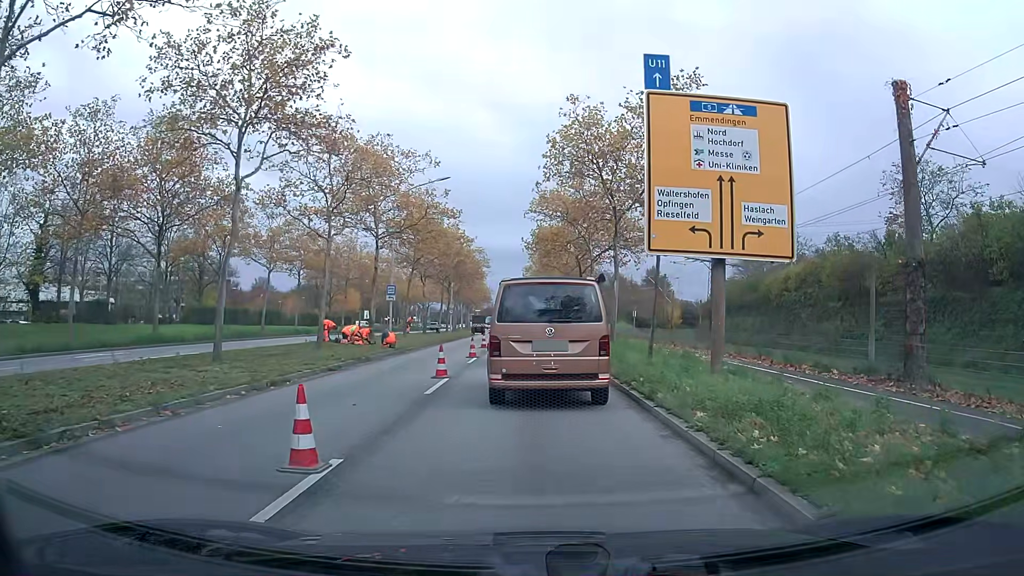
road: primary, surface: asphalt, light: Day
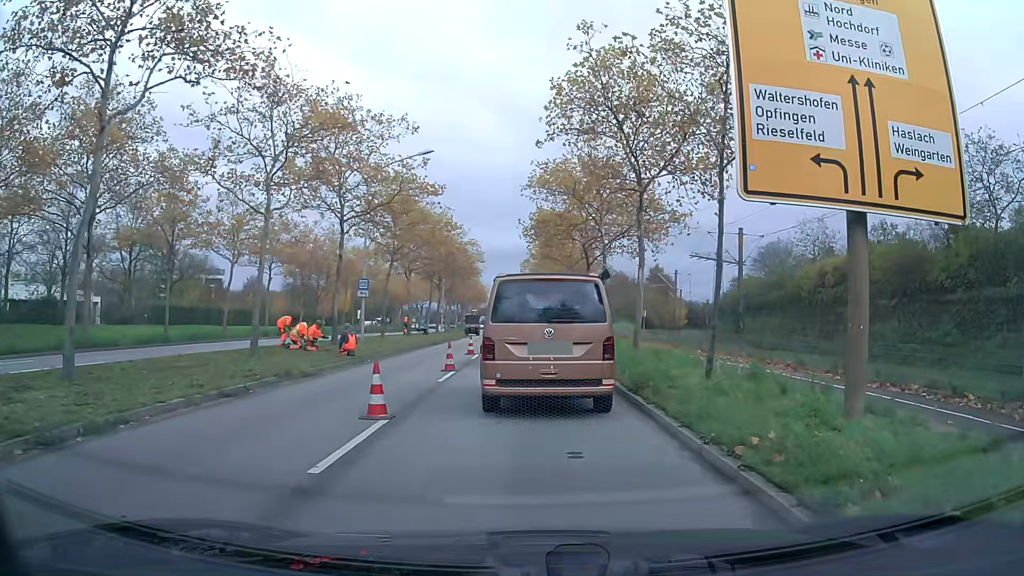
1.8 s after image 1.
(0.0, +6.5) m; 0°
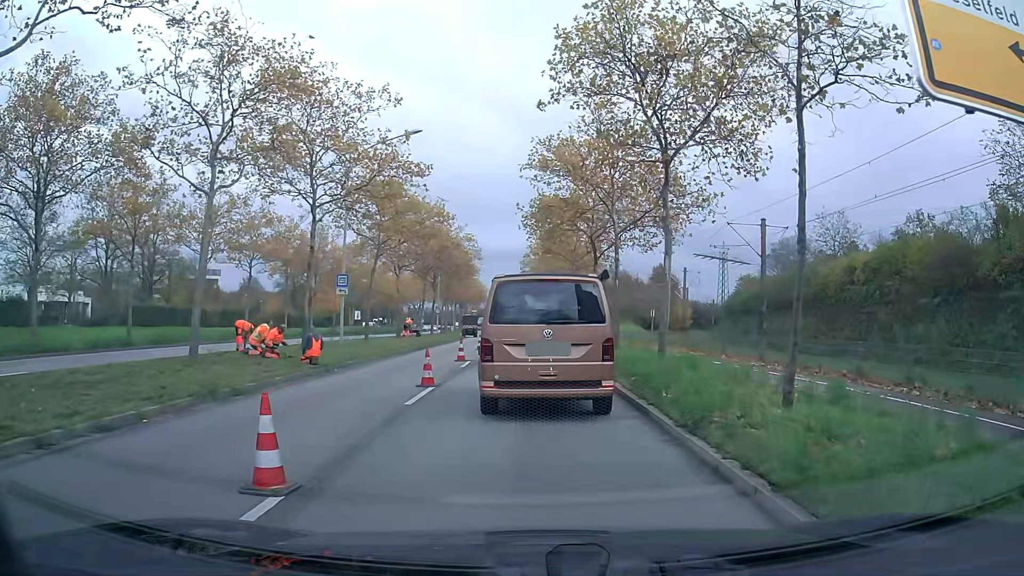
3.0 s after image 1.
(0.0, +4.0) m; 0°
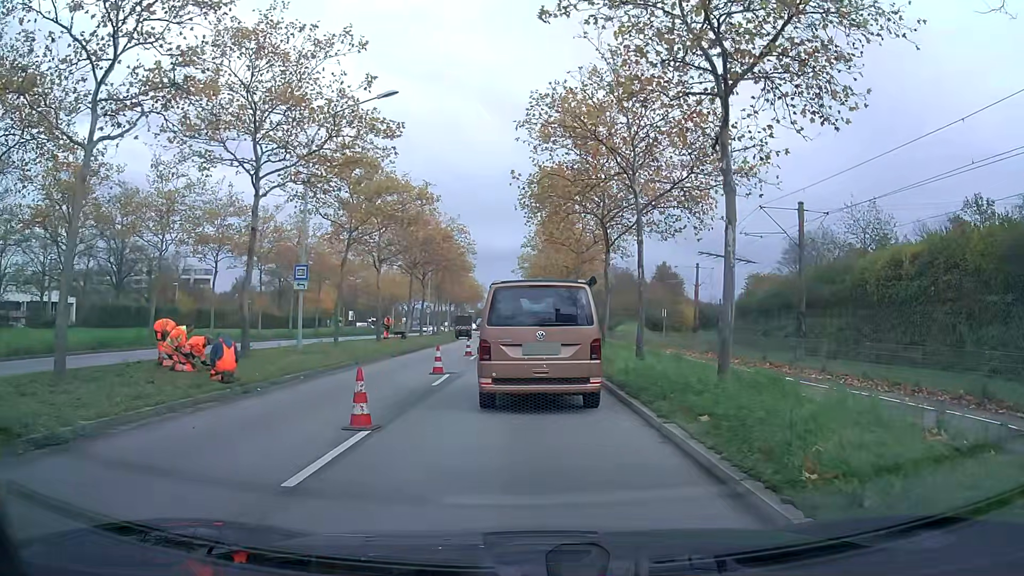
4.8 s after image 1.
(0.0, +5.5) m; 0°
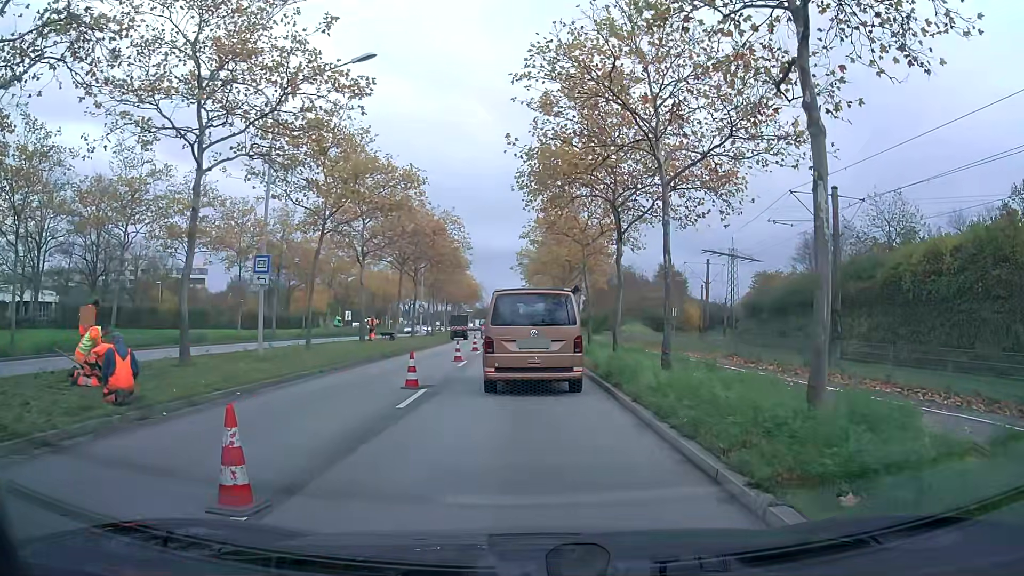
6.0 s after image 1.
(0.0, +3.9) m; 0°
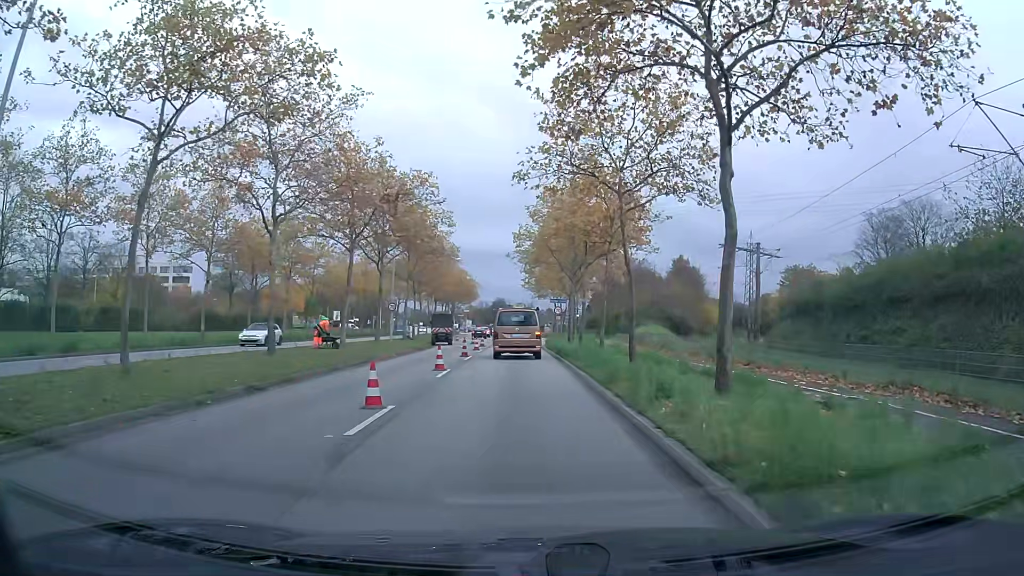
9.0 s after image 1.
(-0.1, +13.3) m; 0°
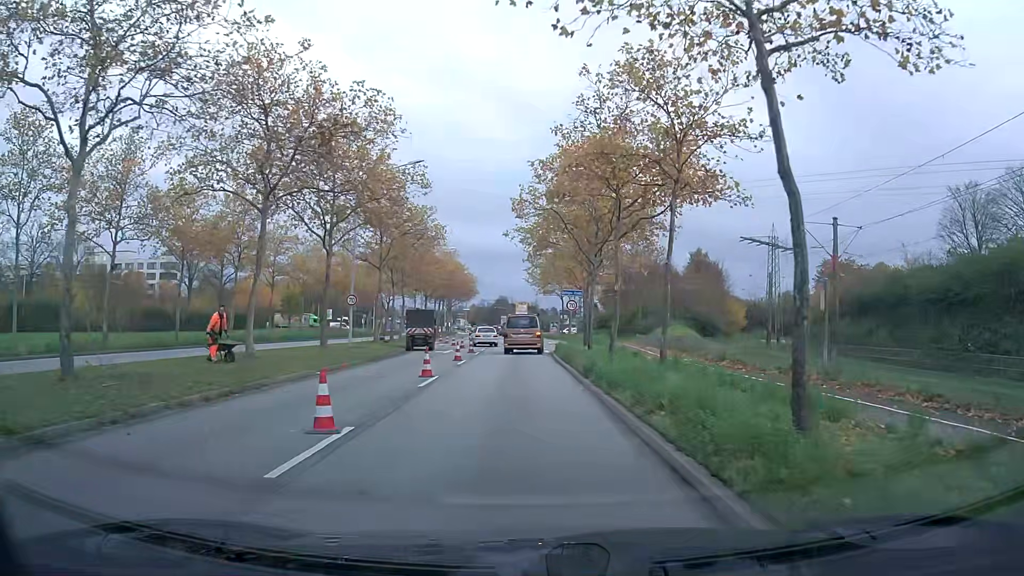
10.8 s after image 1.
(0.0, +11.8) m; 0°
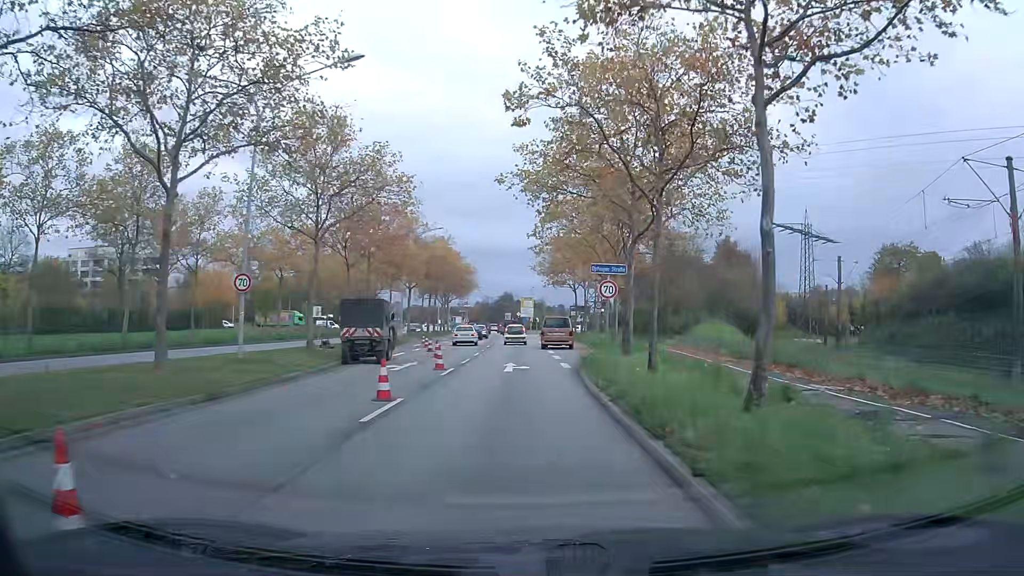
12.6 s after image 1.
(-0.1, +14.6) m; -1°
(0, +10) (0, +20) (0, +30) (0, +40) (-1, +50) (-1, +60) (-1, +70) (-1, +80) (-2, +90) (-2, +100) m
